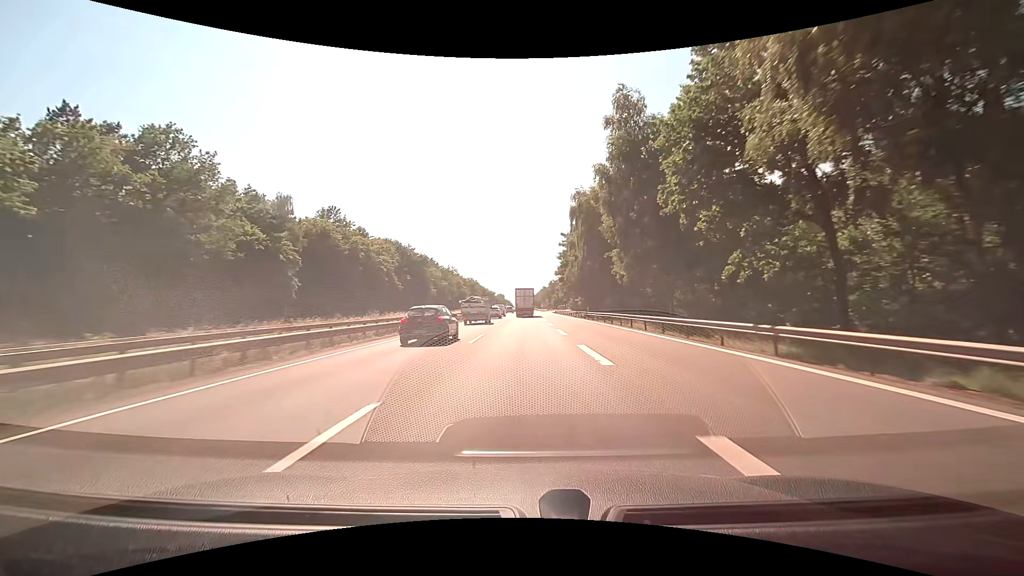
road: motorway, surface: asphalt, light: Day
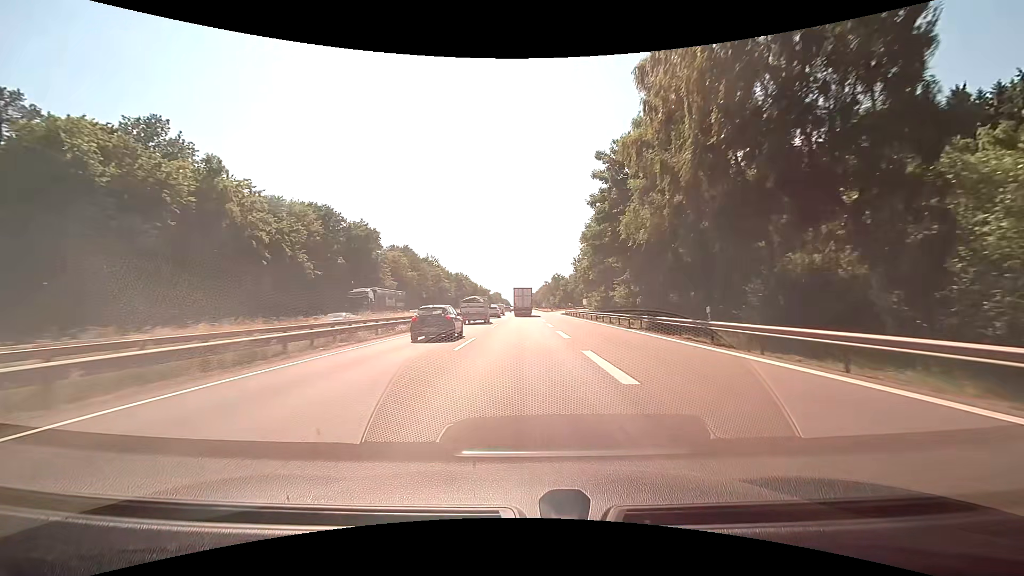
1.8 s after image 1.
(0.0, +39.7) m; 0°
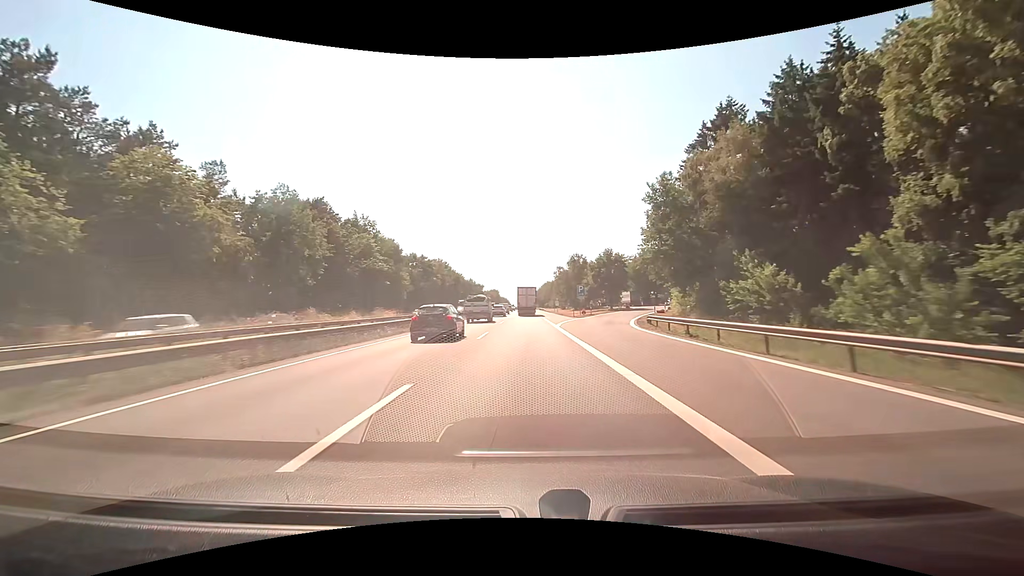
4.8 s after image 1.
(-0.5, +67.9) m; 0°
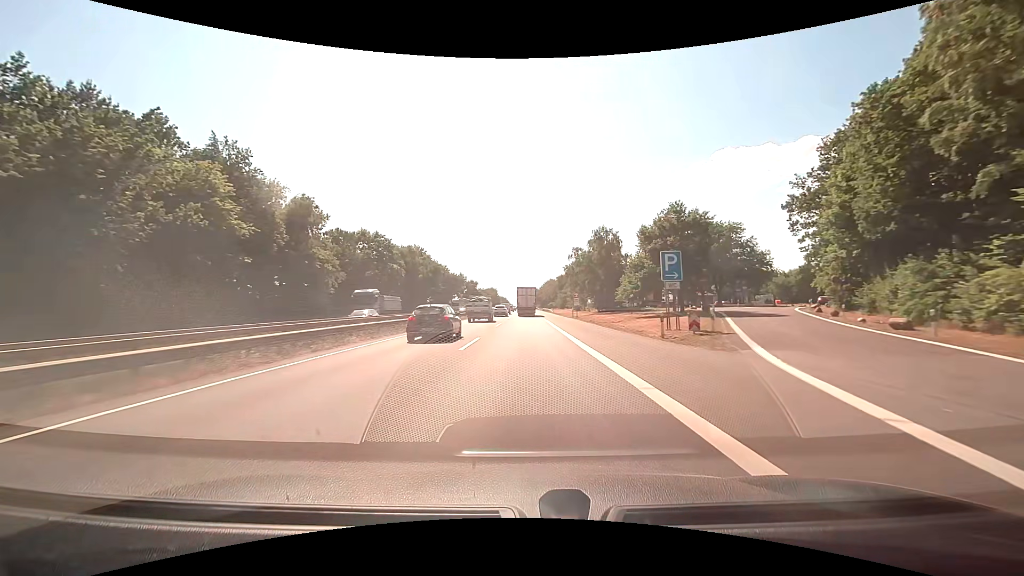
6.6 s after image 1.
(0.0, +41.1) m; 0°
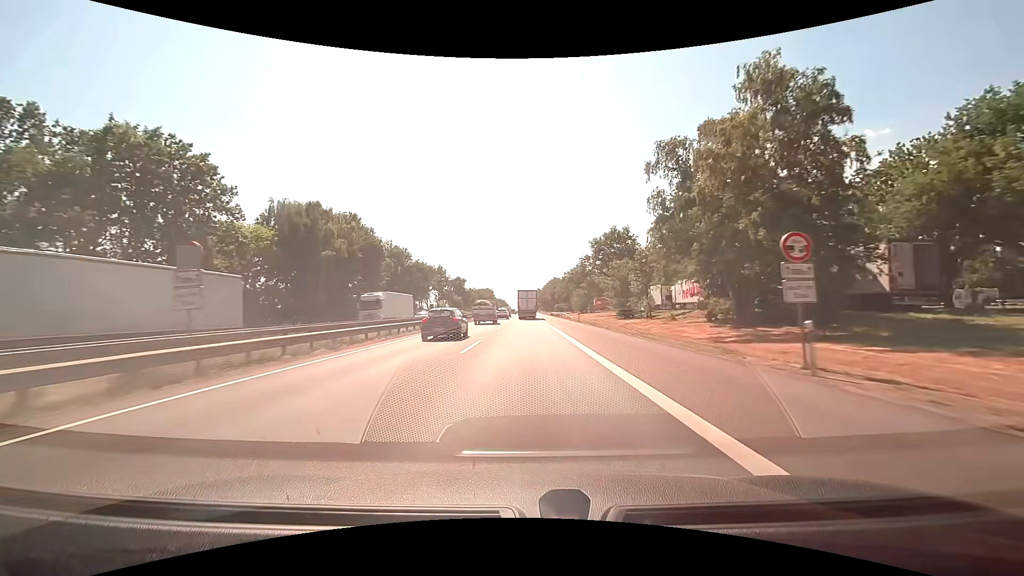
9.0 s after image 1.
(+0.1, +54.5) m; 0°
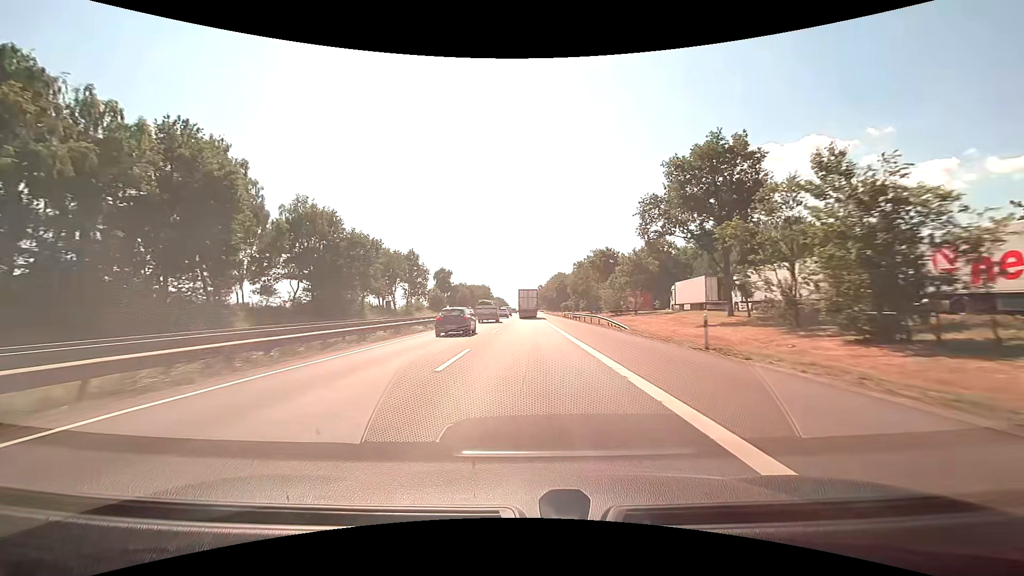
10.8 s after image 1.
(+0.1, +41.4) m; 0°
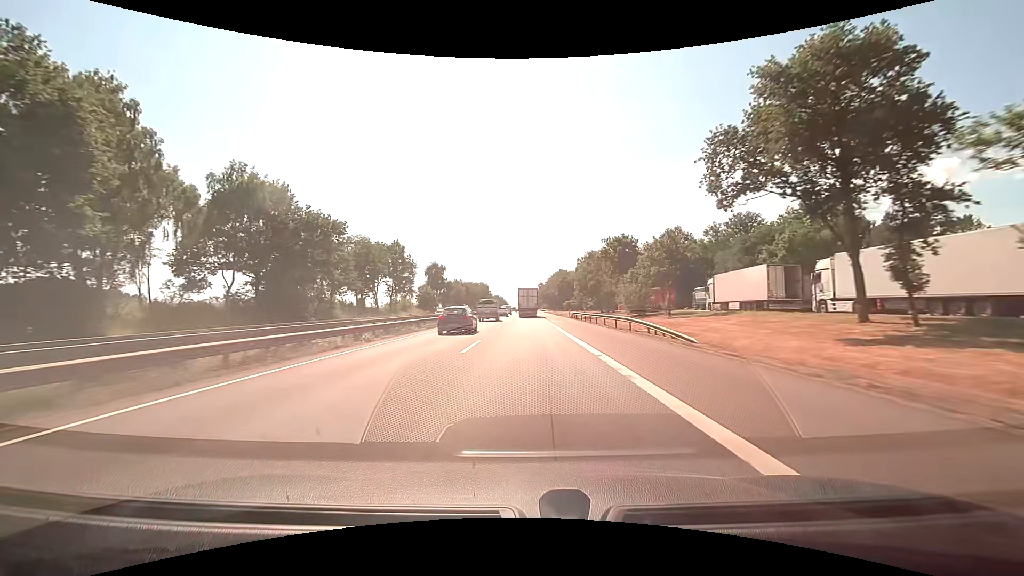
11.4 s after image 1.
(0.0, +14.1) m; 0°
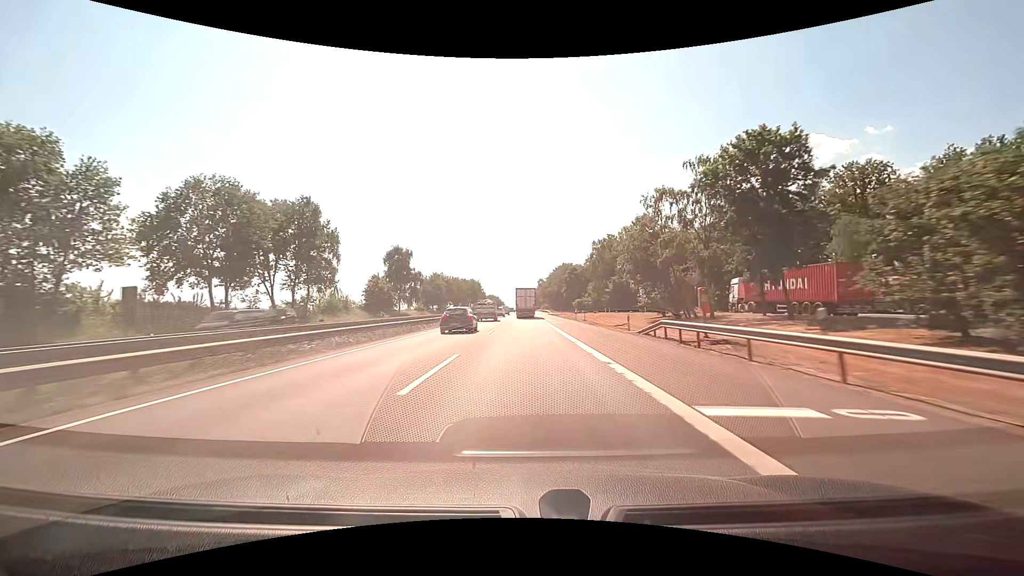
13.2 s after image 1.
(+0.2, +43.1) m; 0°
(0, +10) (0, +20) (0, +30) (0, +40) (0, +50) (0, +60) (0, +70) (0, +80) (0, +90) (0, +100) m
